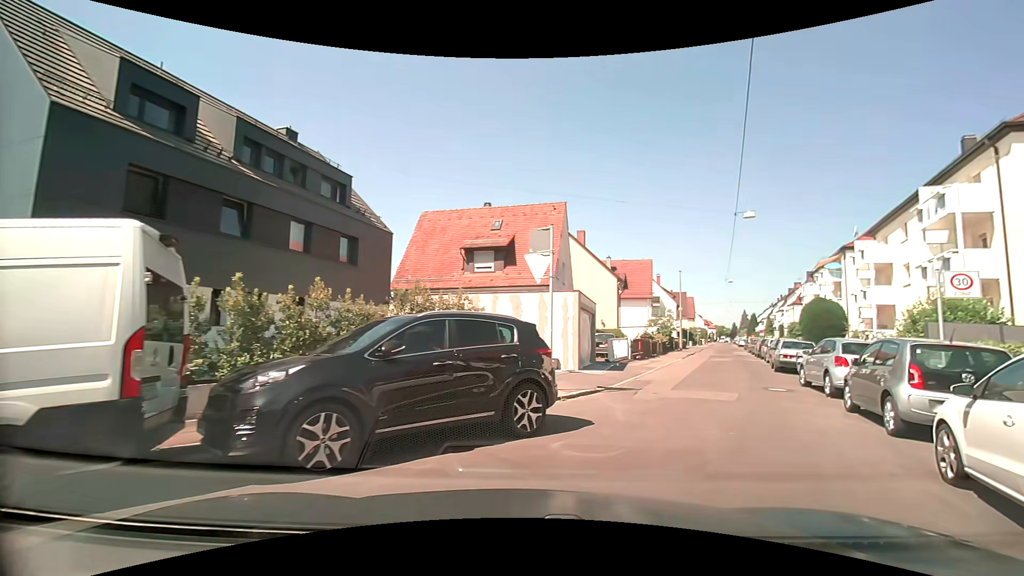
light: Day
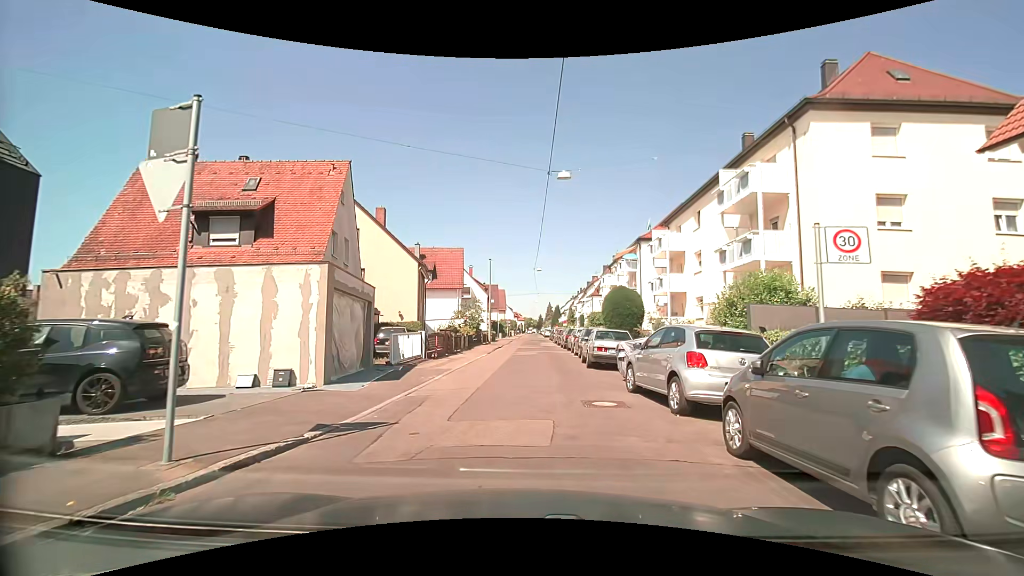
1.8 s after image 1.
(+1.5, +5.9) m; +21°
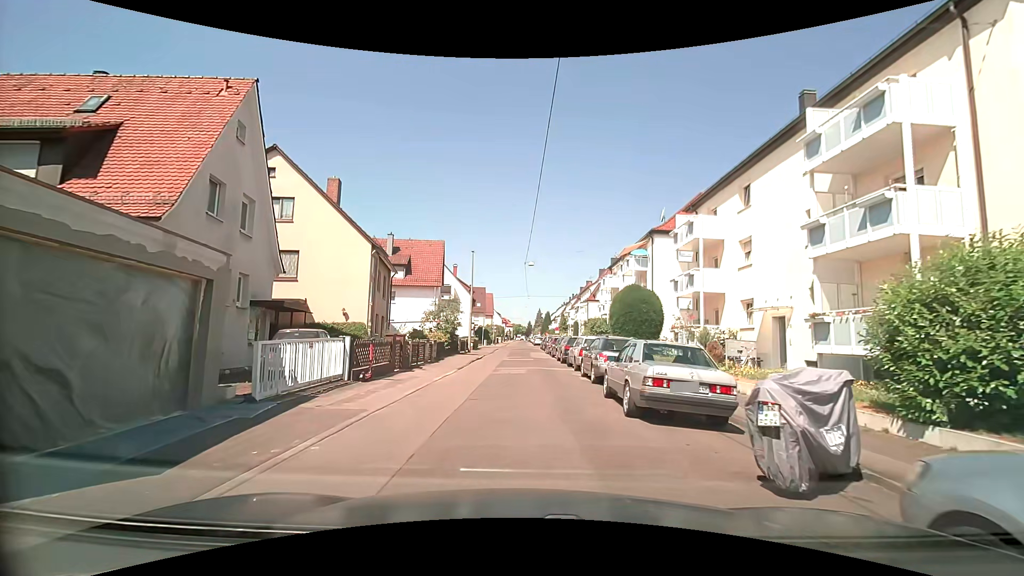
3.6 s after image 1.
(0.0, +8.5) m; +1°
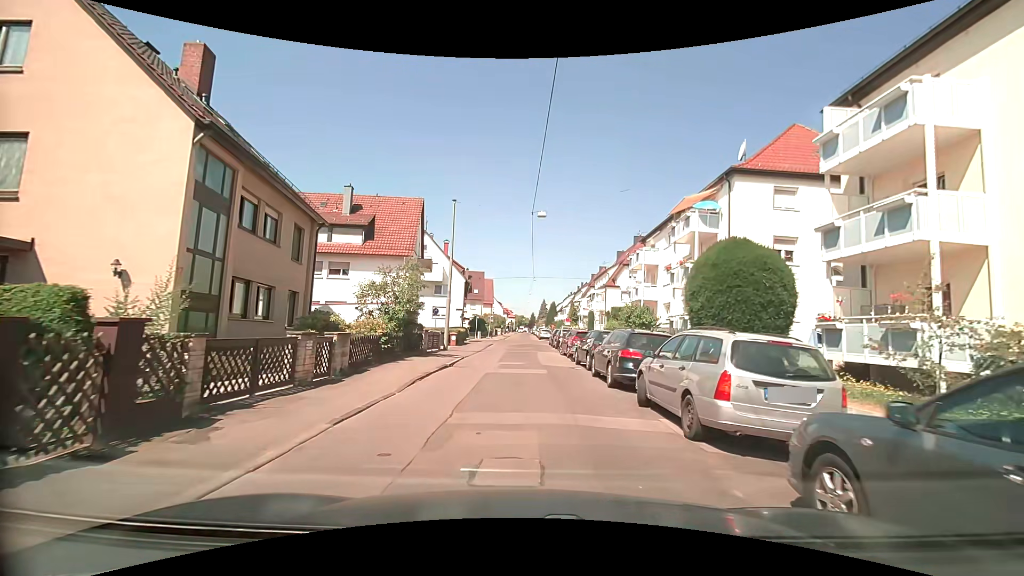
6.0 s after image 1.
(-0.1, +14.1) m; 0°
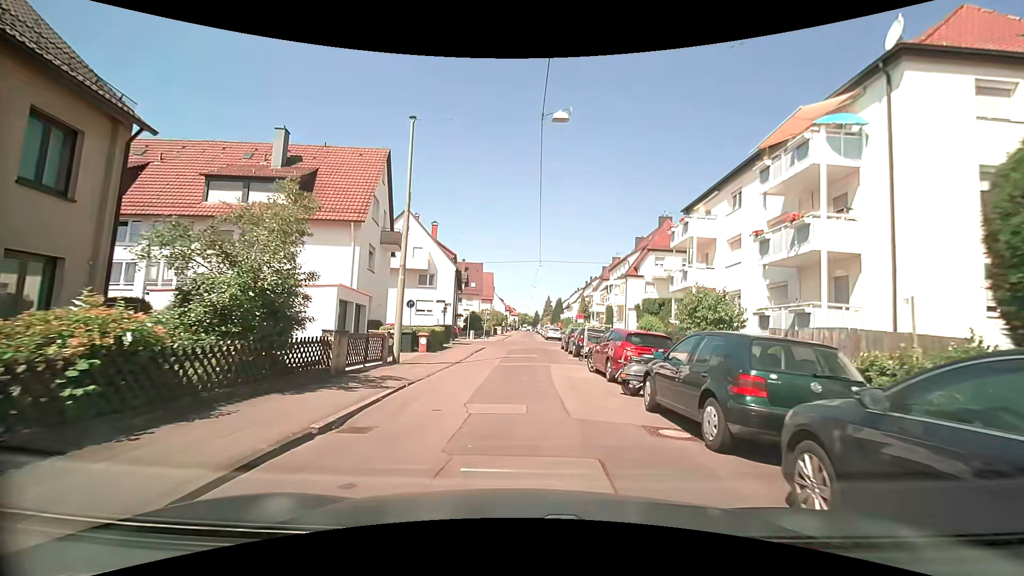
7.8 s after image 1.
(0.0, +11.2) m; +1°
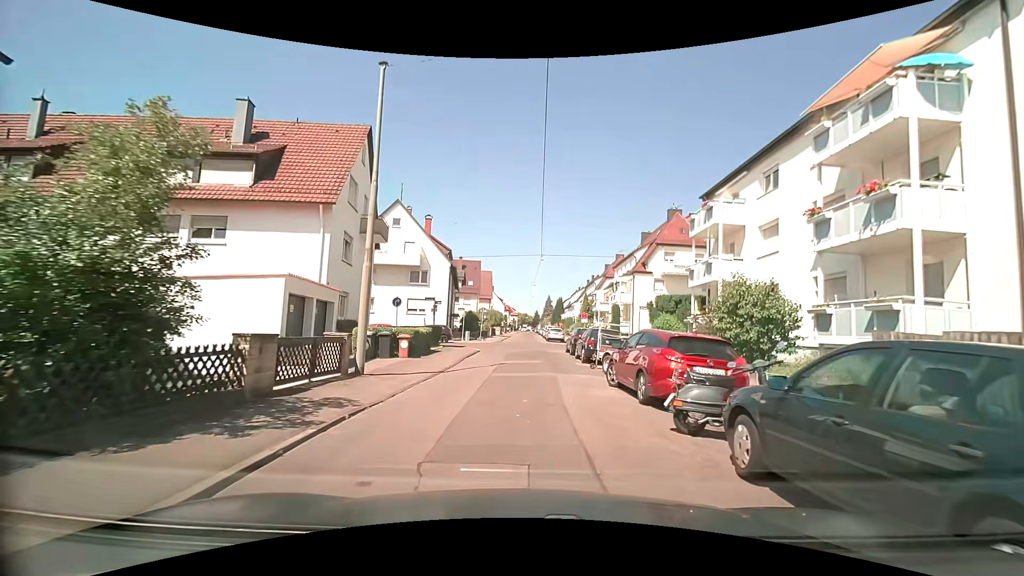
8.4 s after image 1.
(-0.1, +3.7) m; -1°
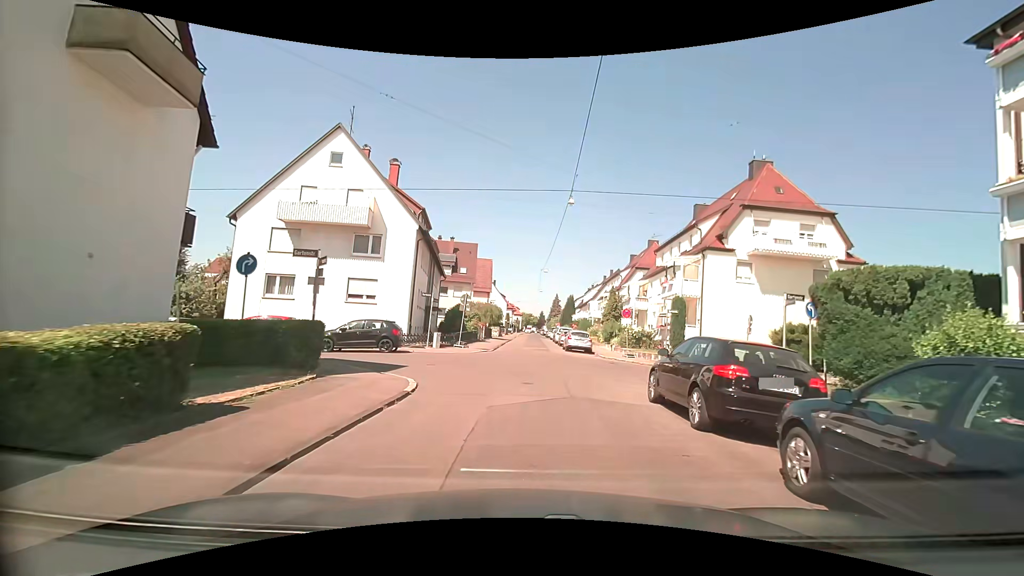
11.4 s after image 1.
(-0.3, +17.6) m; -1°
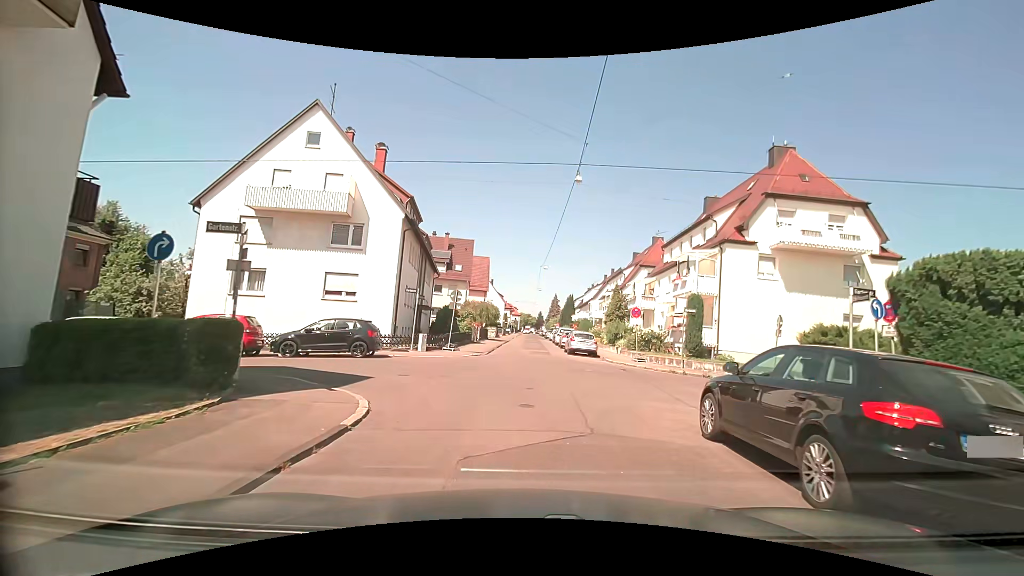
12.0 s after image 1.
(0.0, +3.1) m; +2°
(0, +10) (+6, +18) (+15, +19) (+25, +19) (+35, +19) (+45, +20) (+55, +20) (+65, +20) (+75, +20) (+85, +20) m
